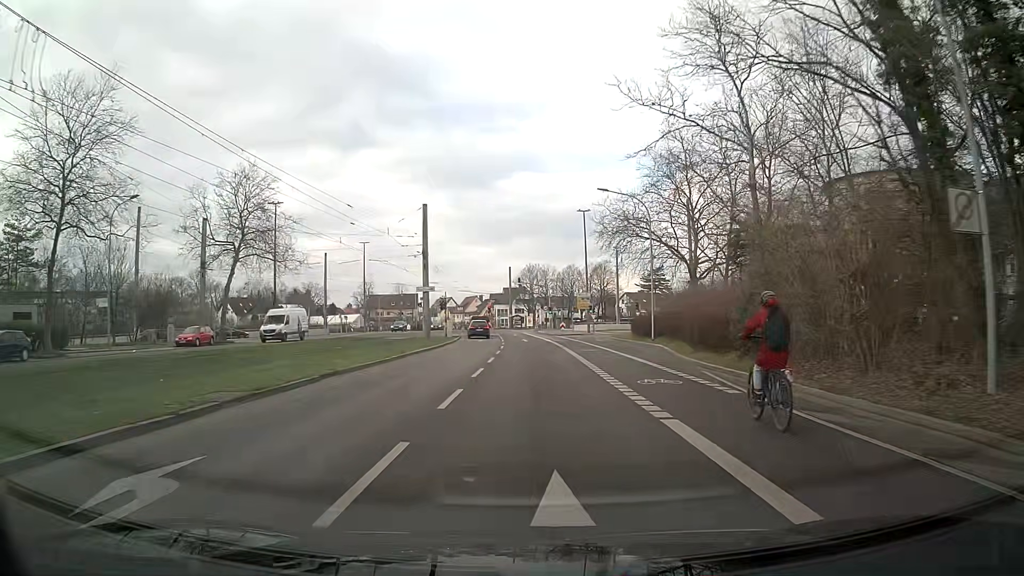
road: tertiary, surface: asphalt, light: Day
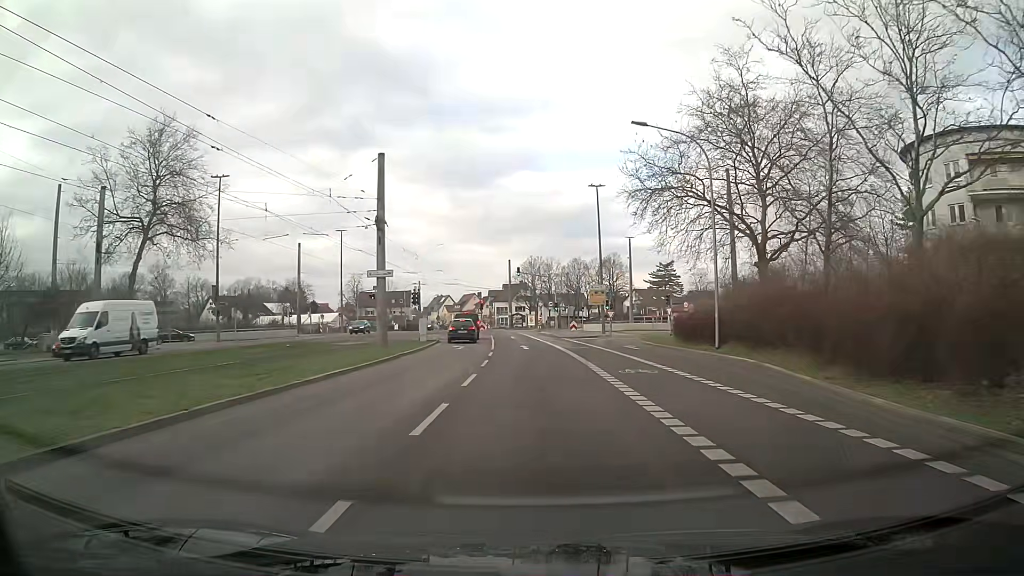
(+0.1, +14.5) m; 0°
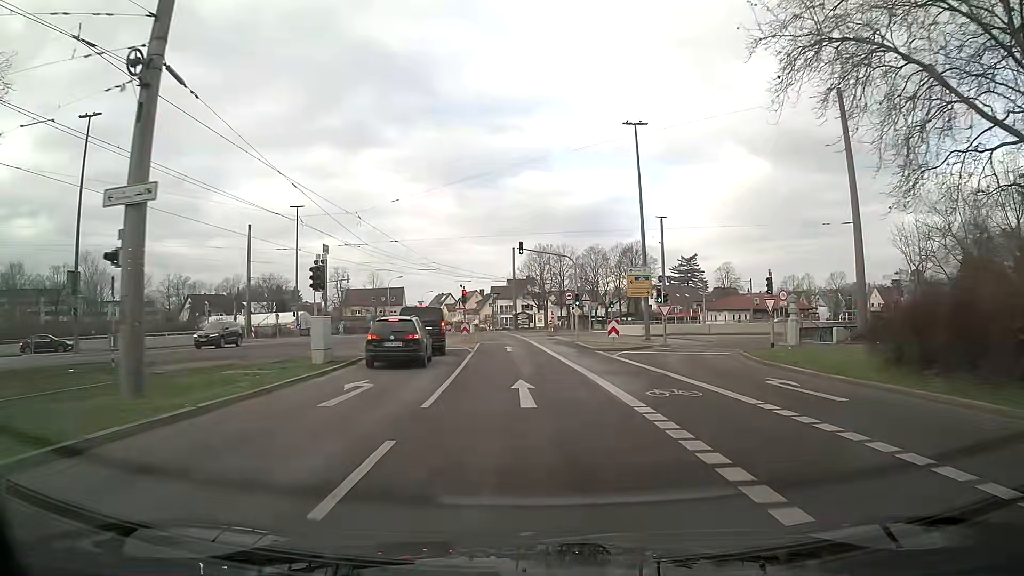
(-0.1, +21.6) m; -1°
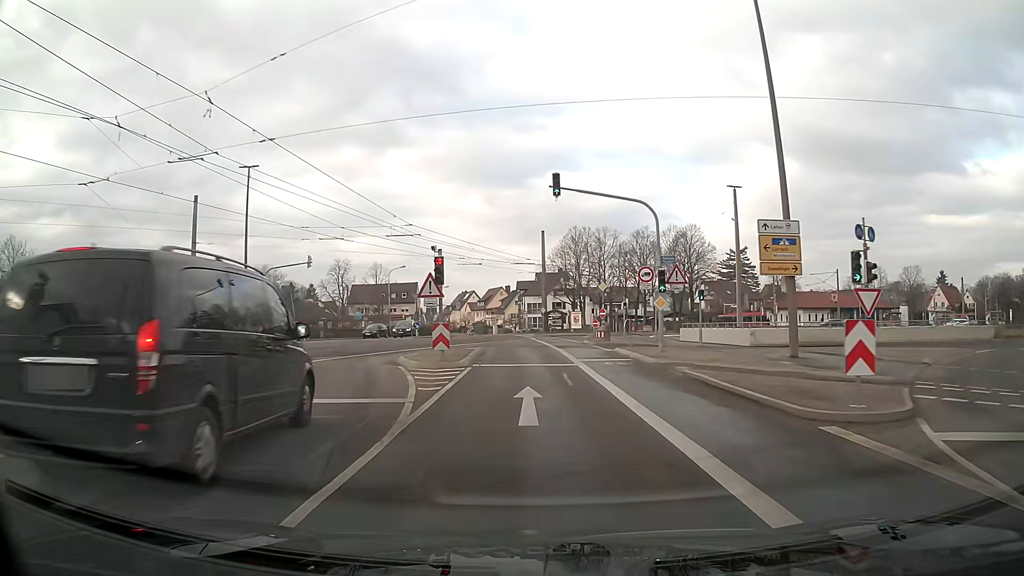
(-0.5, +21.2) m; -2°
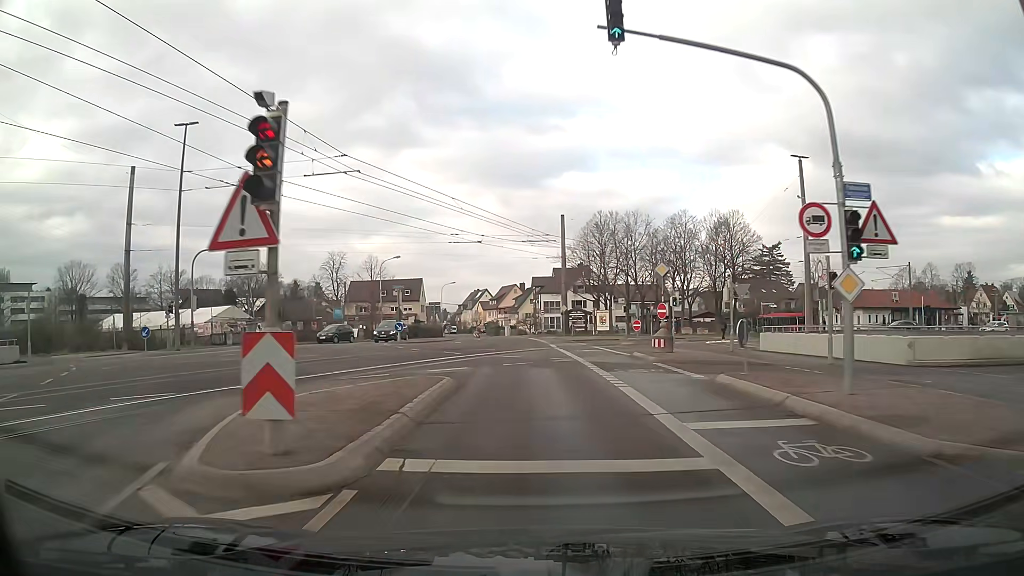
(-0.2, +13.9) m; -2°
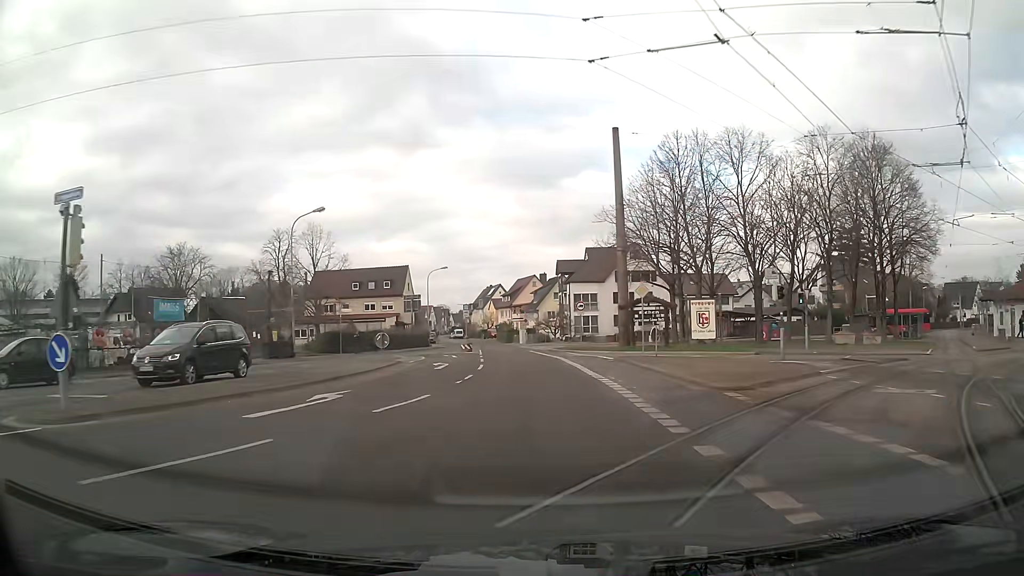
(-0.3, +34.3) m; -1°
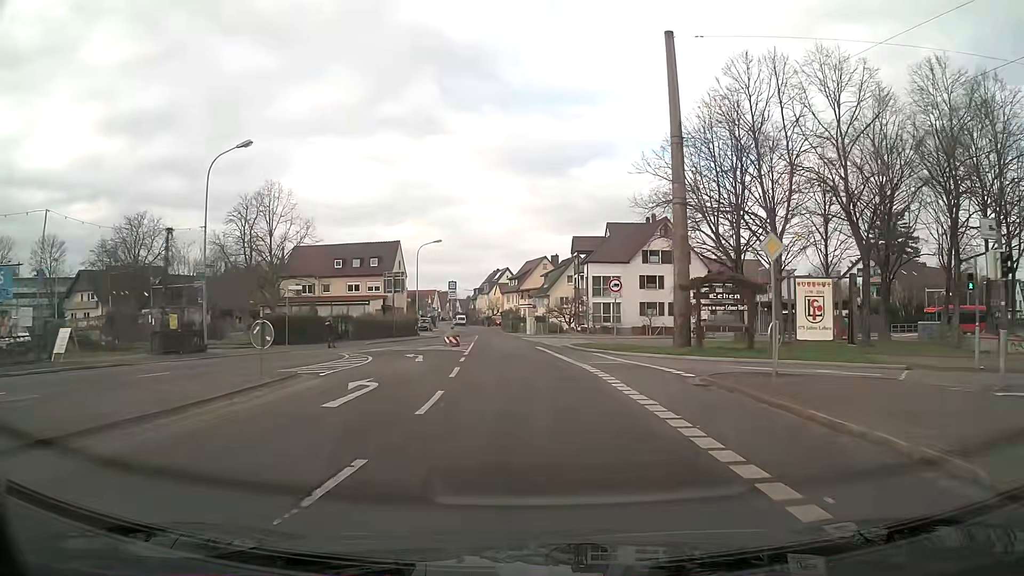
(-0.1, +13.4) m; 0°
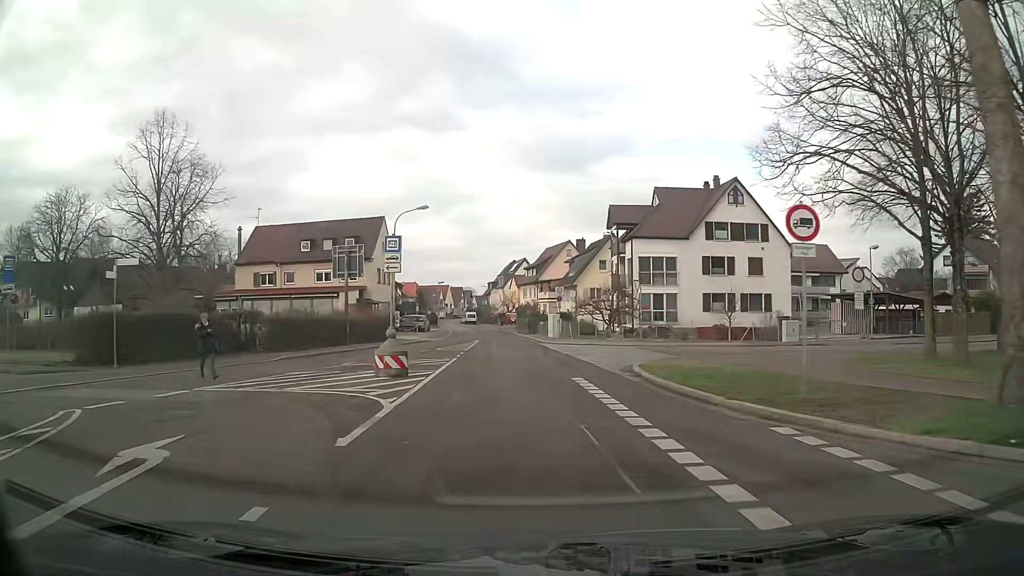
(-0.4, +18.8) m; -2°
